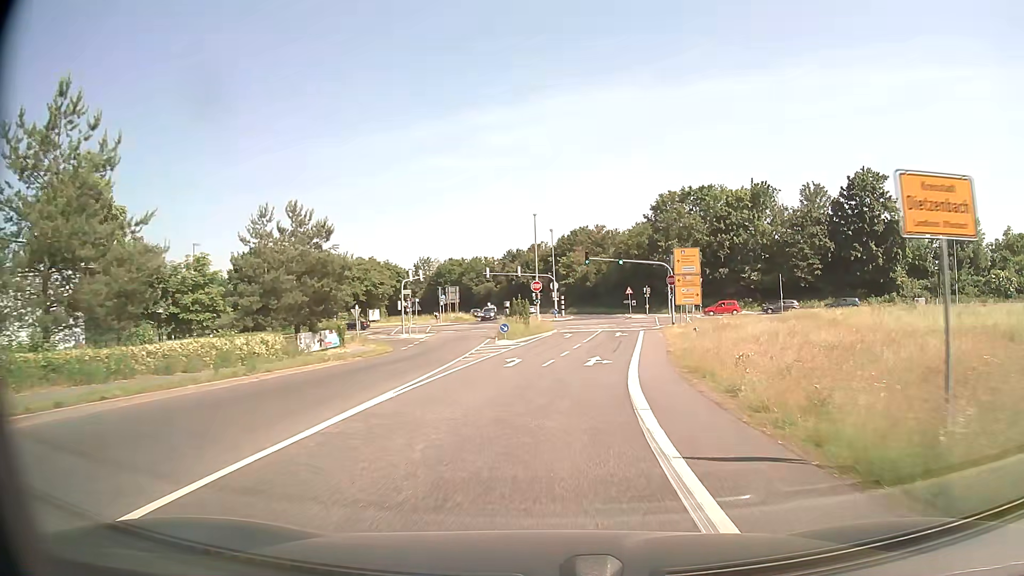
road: secondary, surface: asphalt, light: Day
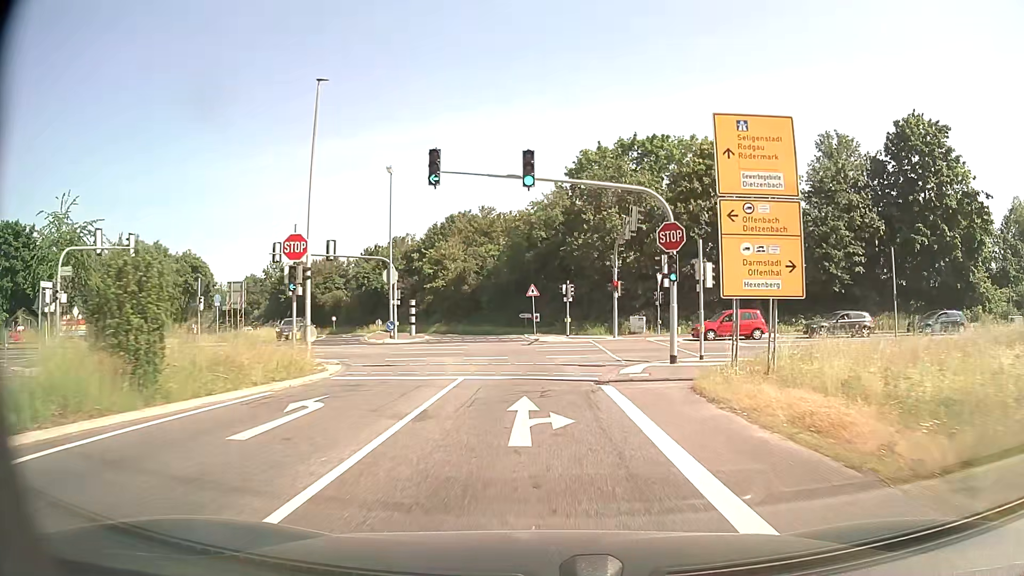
(+3.8, +37.6) m; +10°
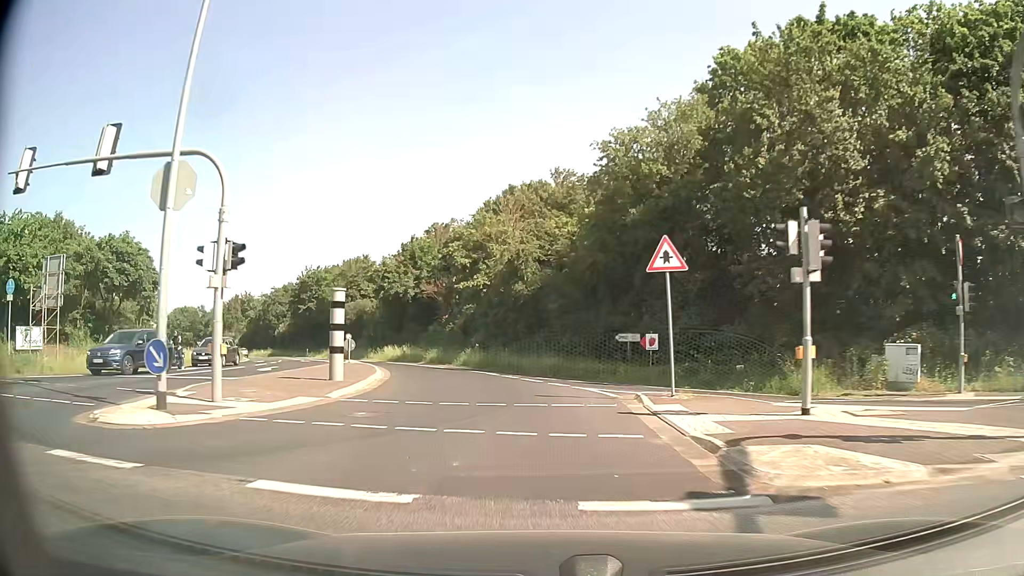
(-1.0, +30.3) m; -7°
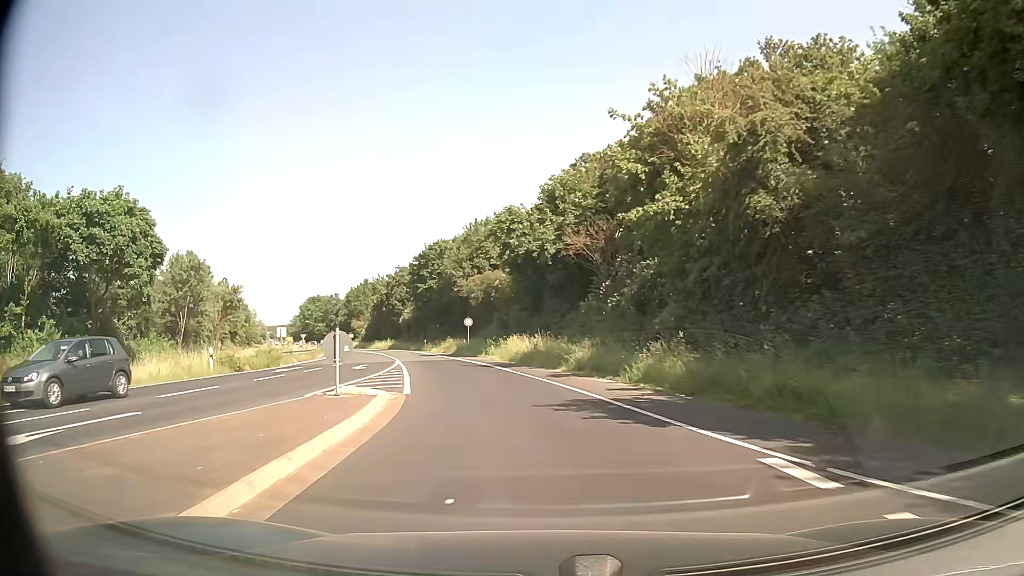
(-2.5, +21.8) m; -13°
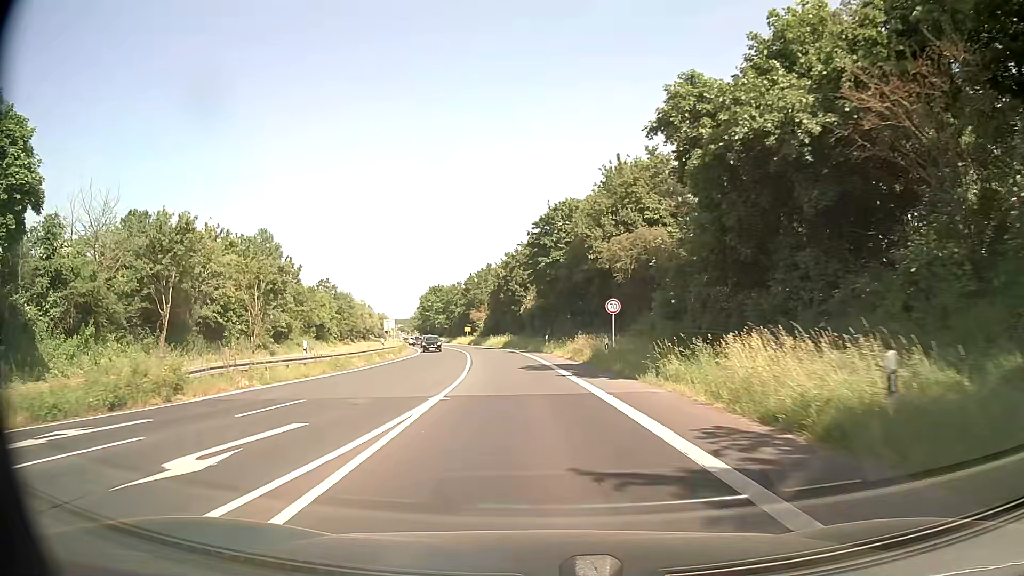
(-2.7, +22.3) m; -13°
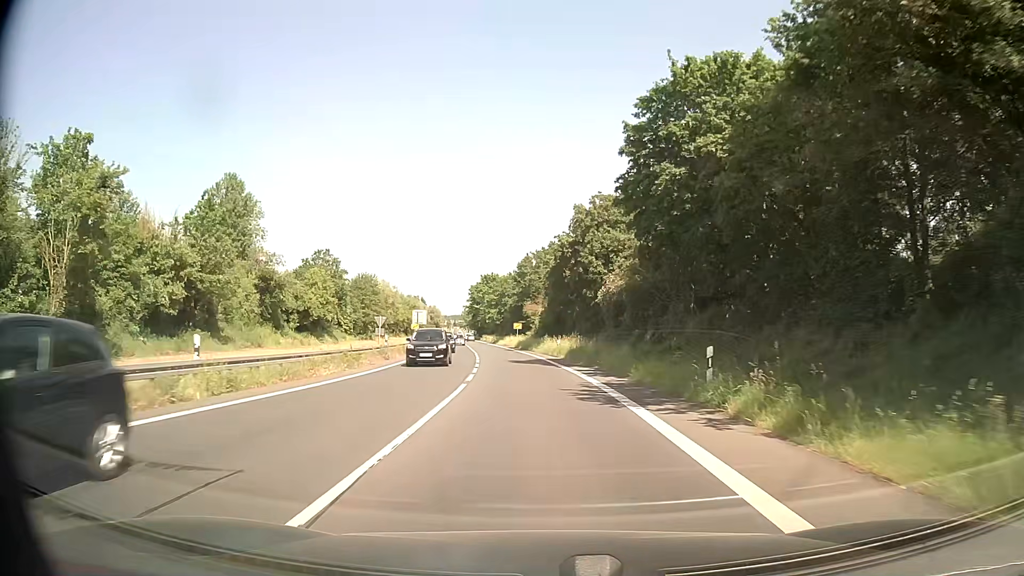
(-1.8, +32.7) m; -5°
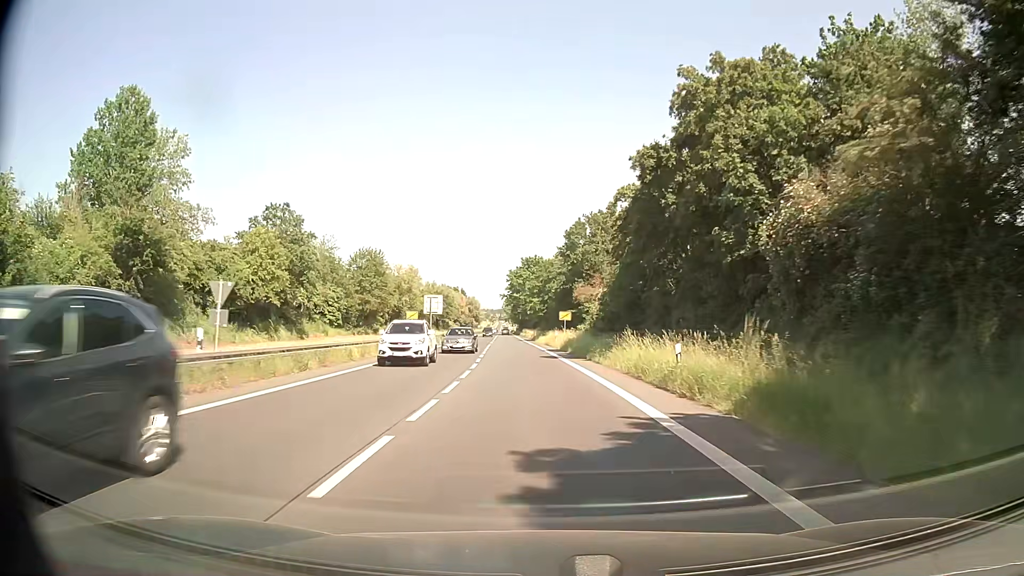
(-1.0, +28.9) m; -4°
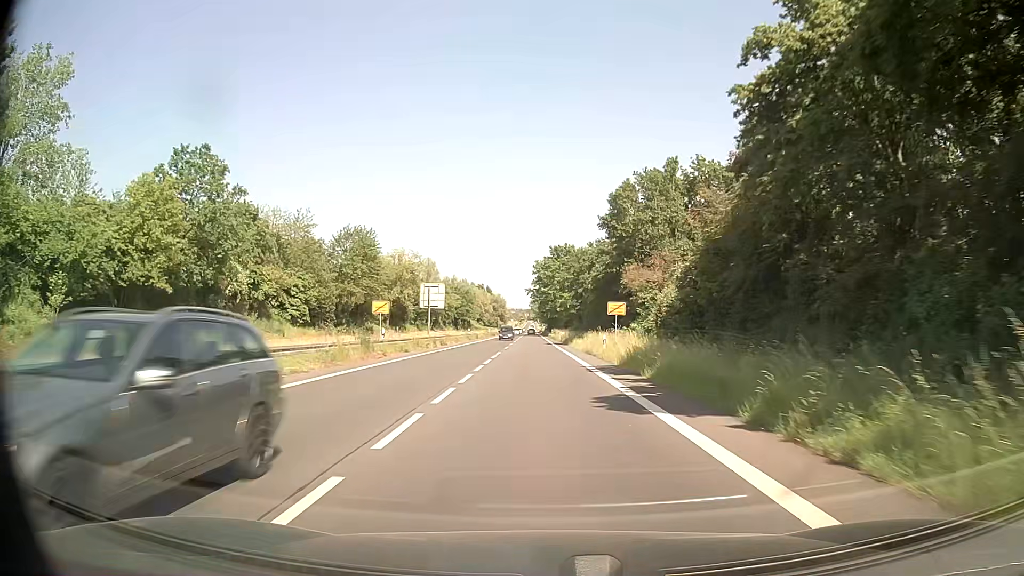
(-0.5, +20.5) m; -2°
(0, +10) (0, +20) (-1, +30) (-1, +40) (-1, +50) (-1, +60) (-1, +70) (-2, +80) (-2, +90) (-2, +100) m
